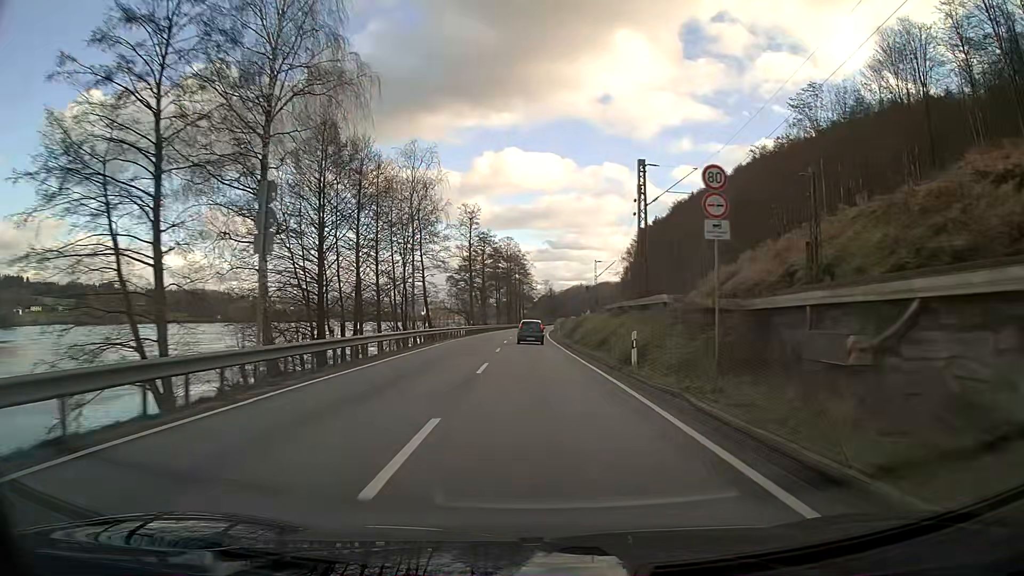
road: primary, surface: asphalt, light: Day
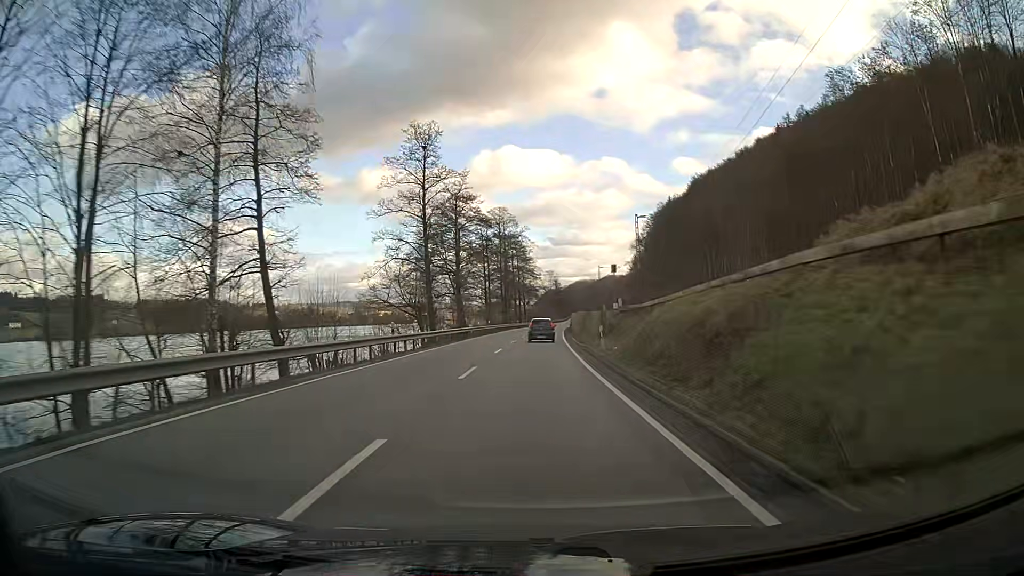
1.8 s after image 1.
(-0.1, +37.5) m; 0°
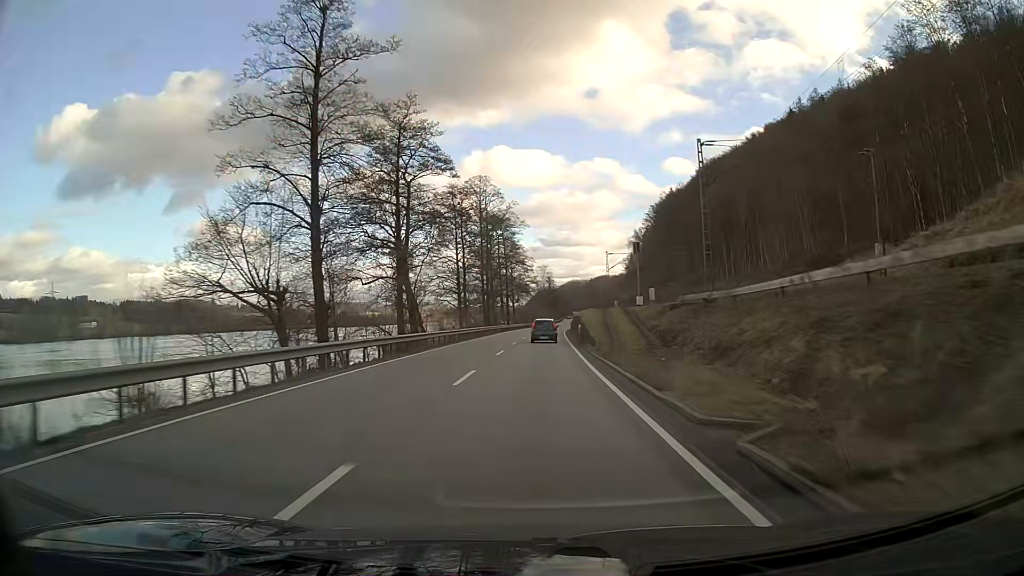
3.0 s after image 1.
(+0.3, +25.1) m; +1°
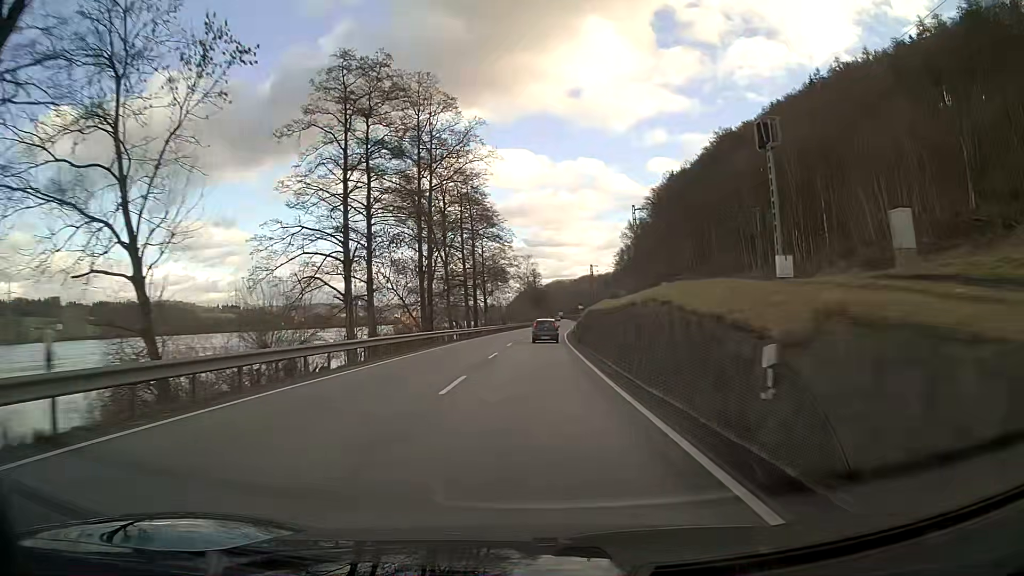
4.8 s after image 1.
(+0.3, +37.6) m; +1°
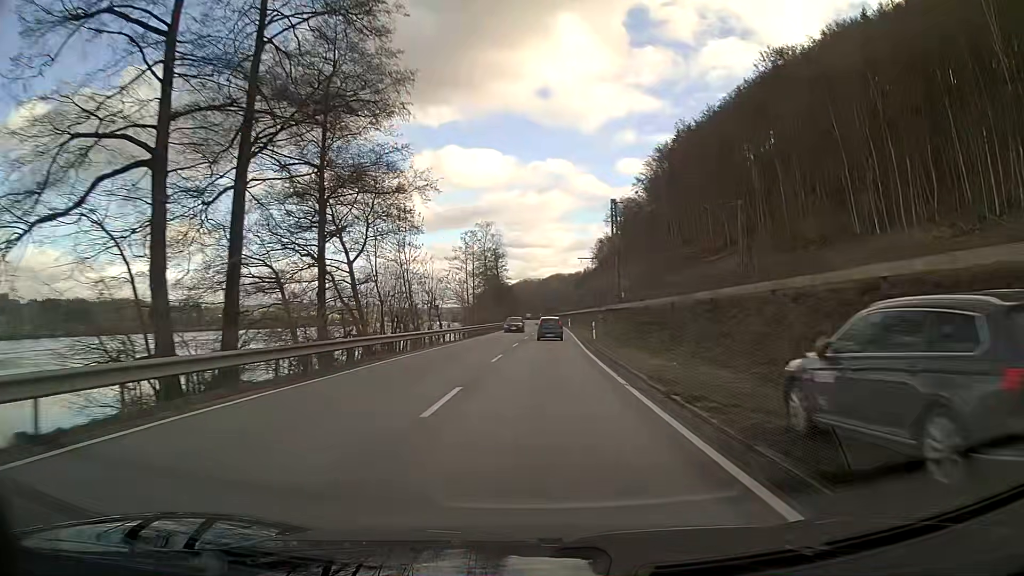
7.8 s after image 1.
(+1.4, +62.6) m; +3°
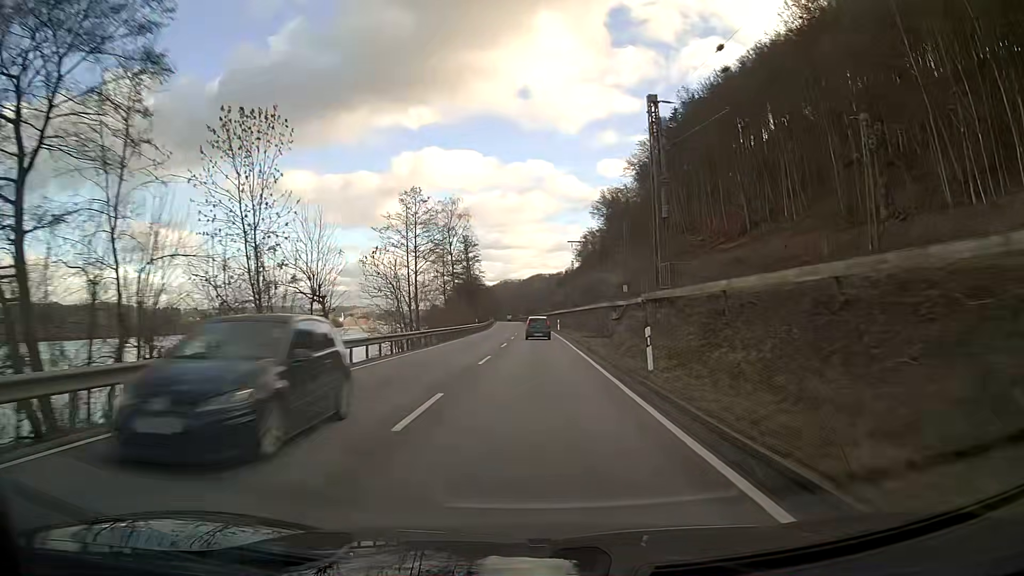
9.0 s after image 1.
(+0.3, +25.0) m; +1°
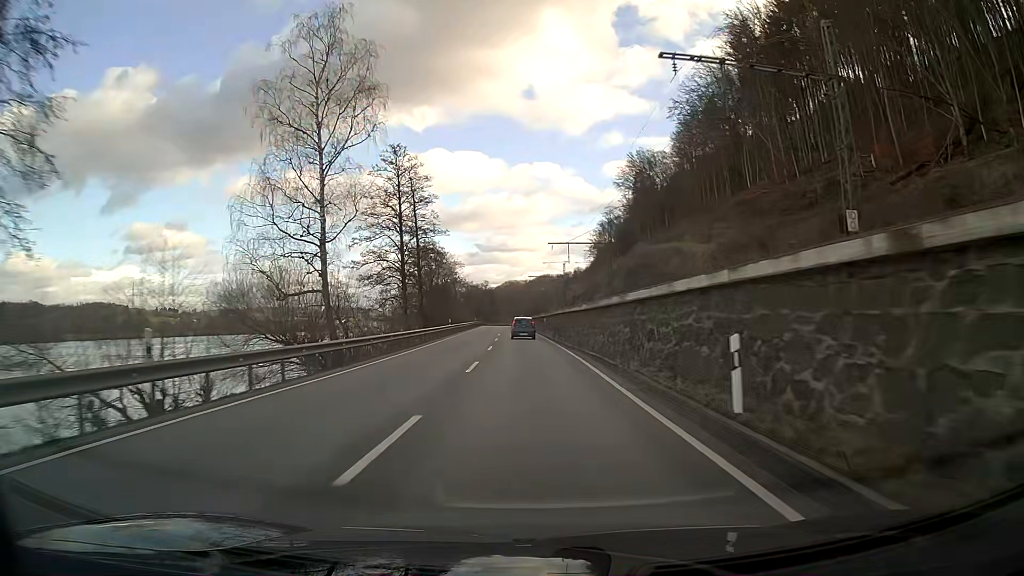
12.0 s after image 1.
(-0.1, +62.4) m; -1°
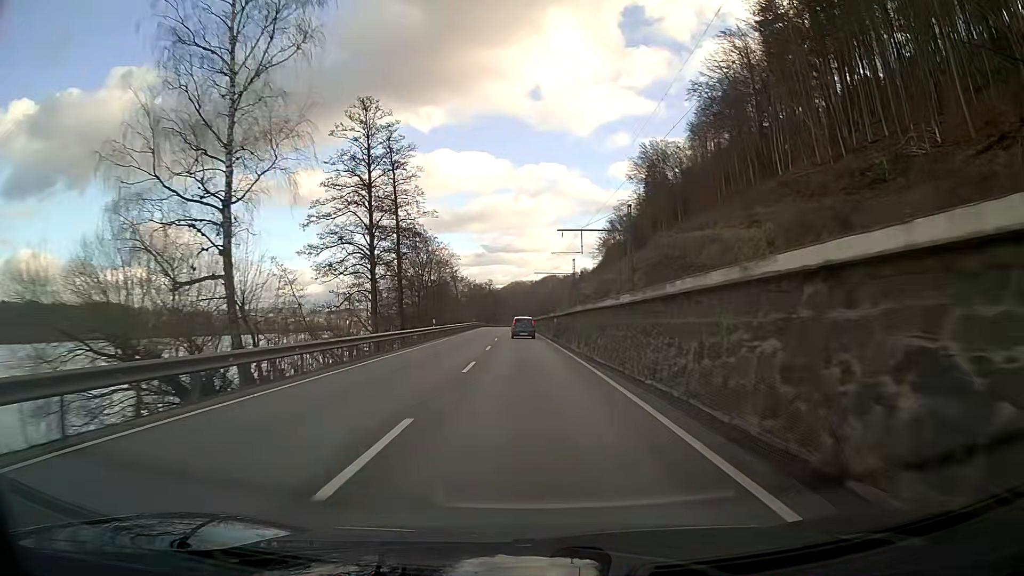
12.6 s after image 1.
(-0.1, +12.5) m; -1°
